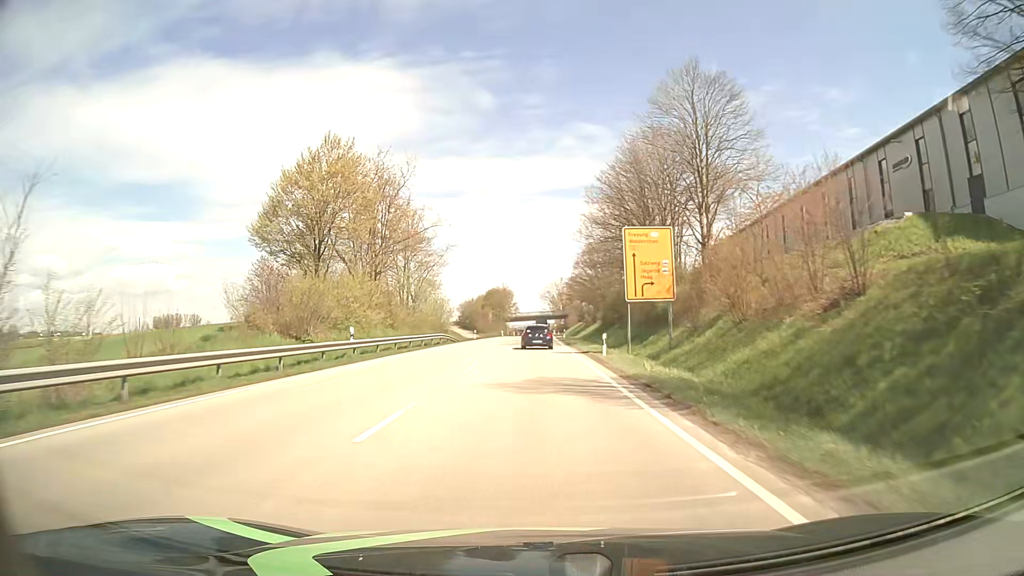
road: primary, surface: asphalt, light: Day
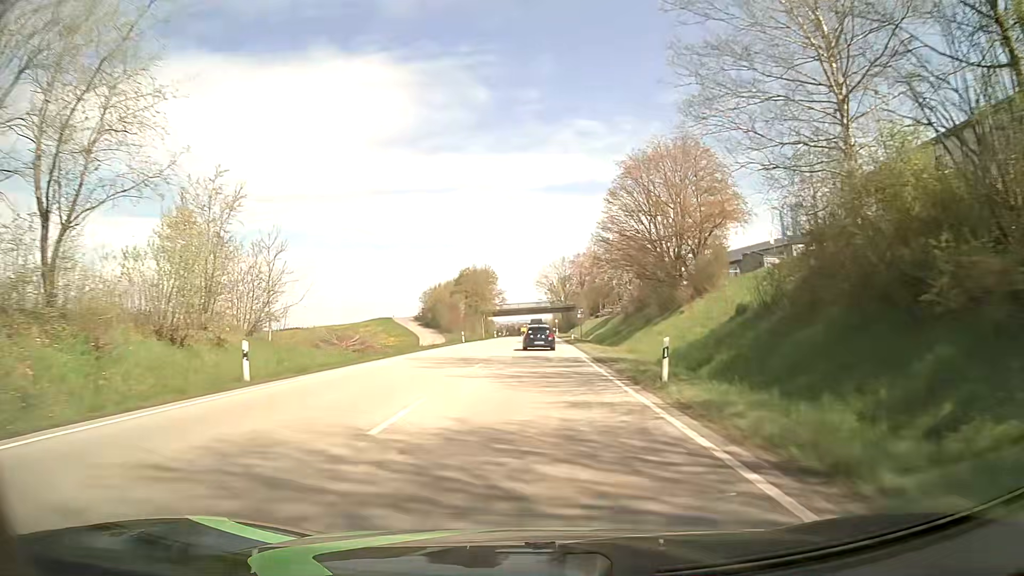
(+0.3, +59.1) m; +1°
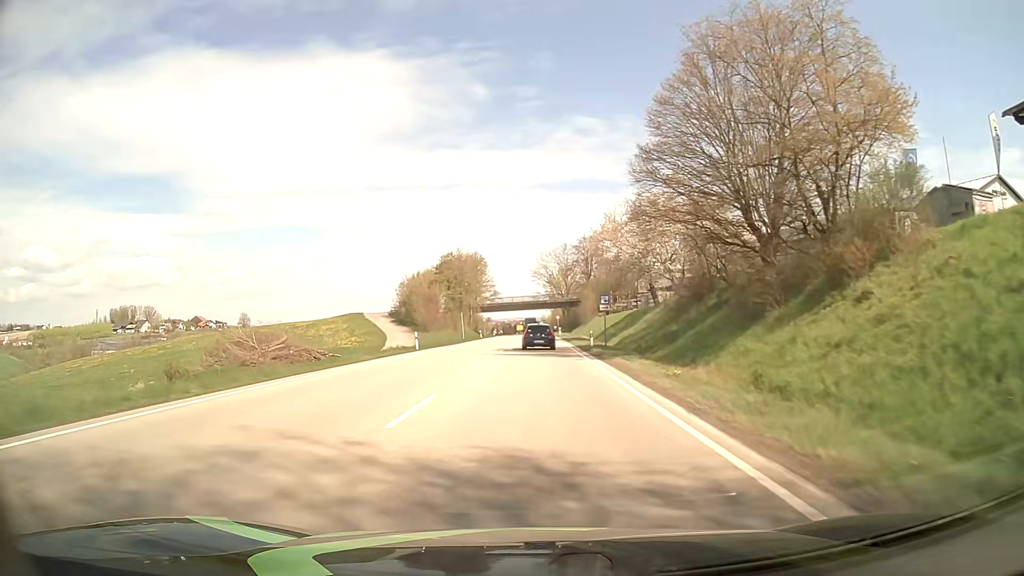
(+0.1, +23.5) m; 0°
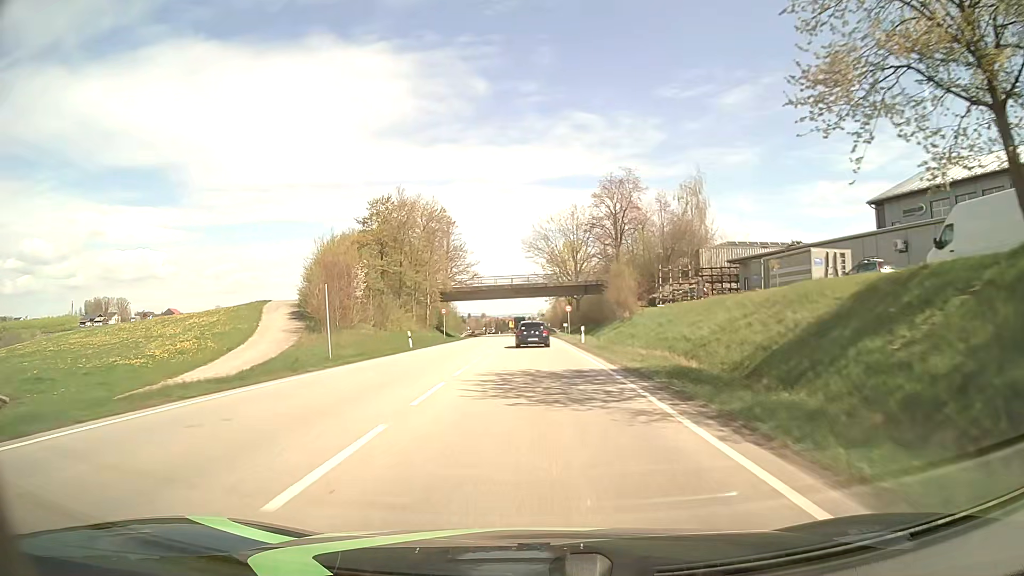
(+0.1, +46.2) m; 0°
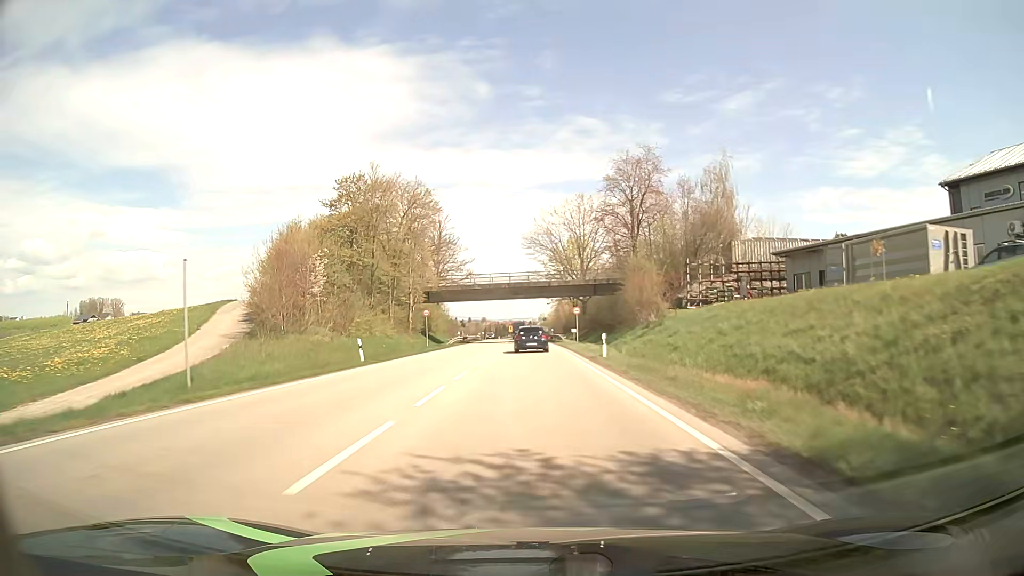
(0.0, +11.4) m; 0°
(0, +10) (0, +20) (0, +30) (0, +40) (0, +50) (-1, +60) (-1, +70) (-1, +80) (-2, +90) (-2, +100) m
